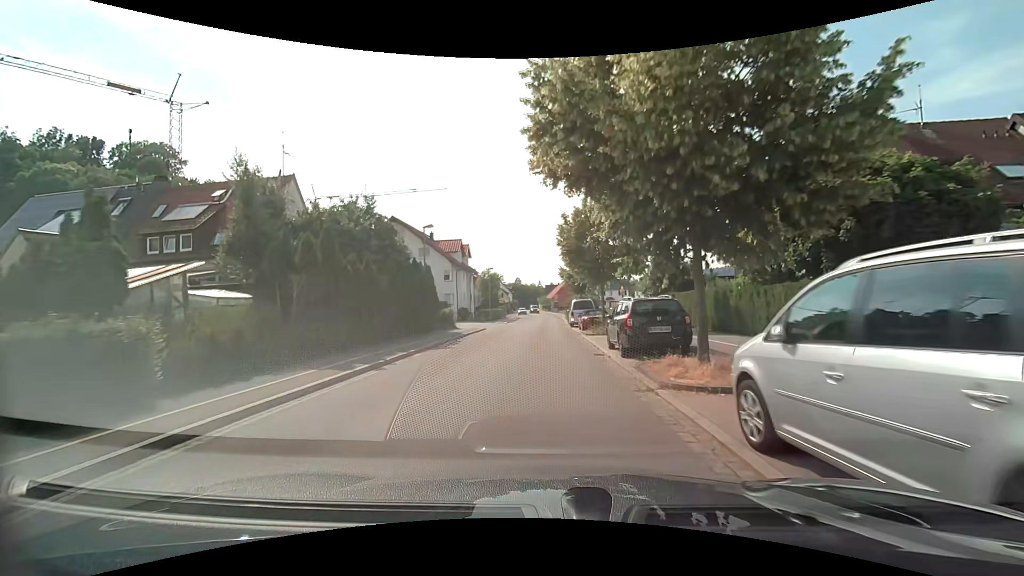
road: tertiary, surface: asphalt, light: Day
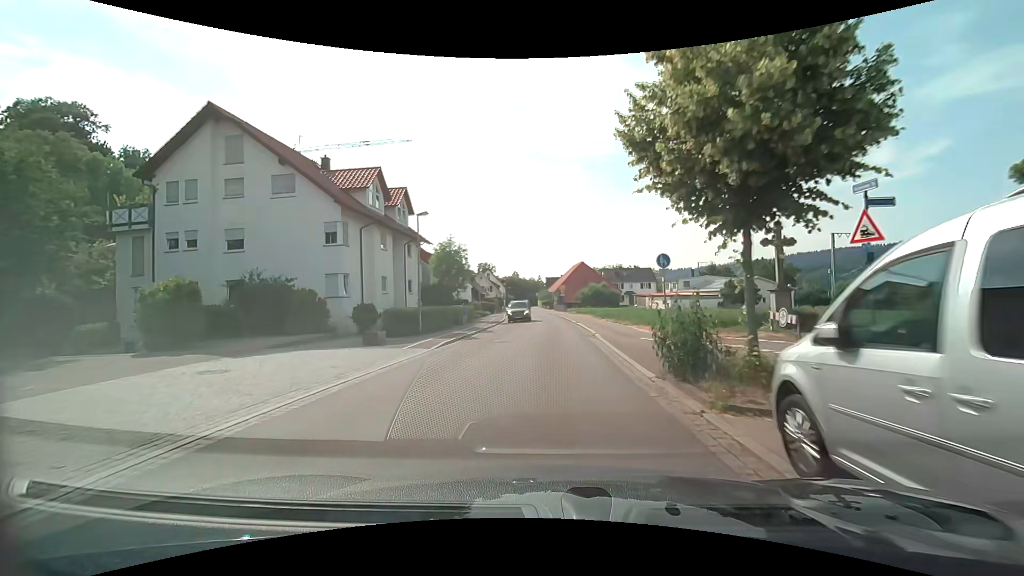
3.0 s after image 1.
(-0.4, +33.0) m; -1°
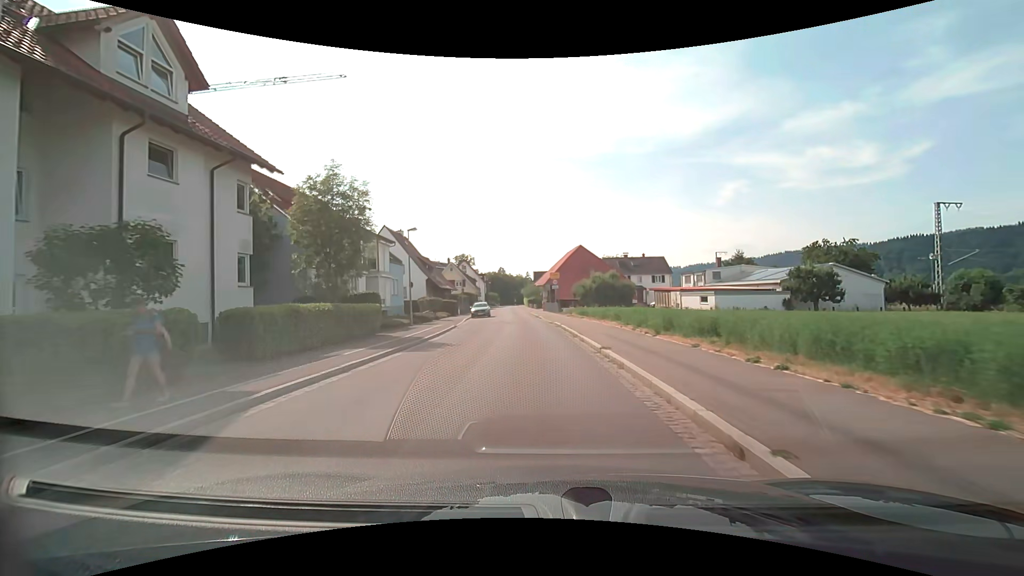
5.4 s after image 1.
(+0.6, +24.0) m; +2°
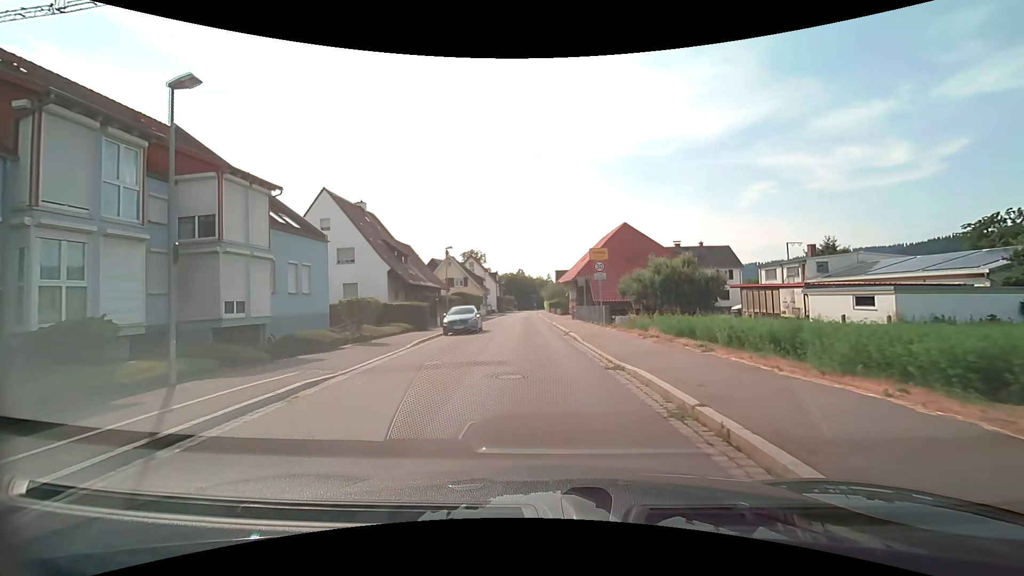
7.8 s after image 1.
(-0.5, +21.6) m; -2°
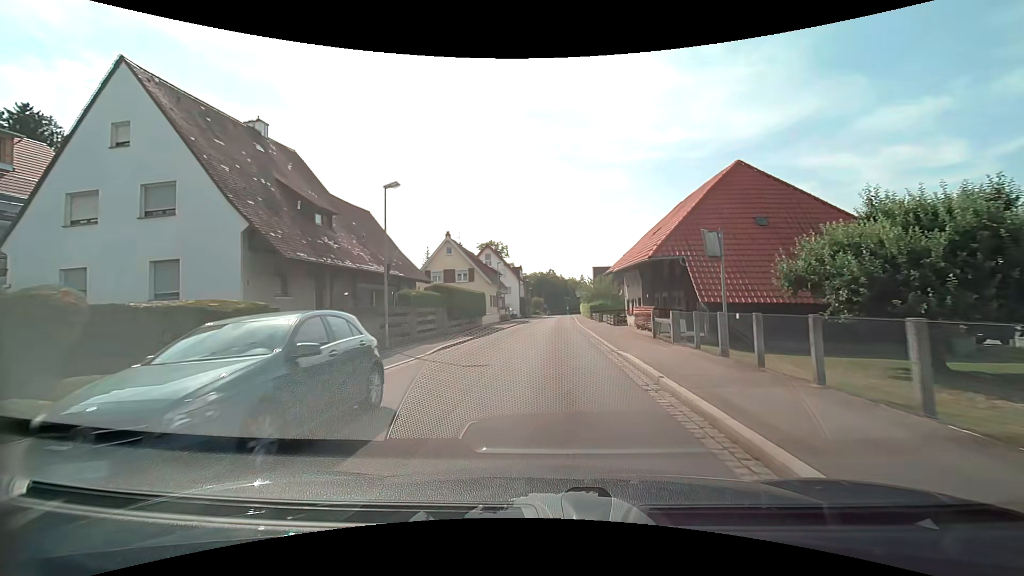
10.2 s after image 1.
(-0.6, +21.6) m; -3°
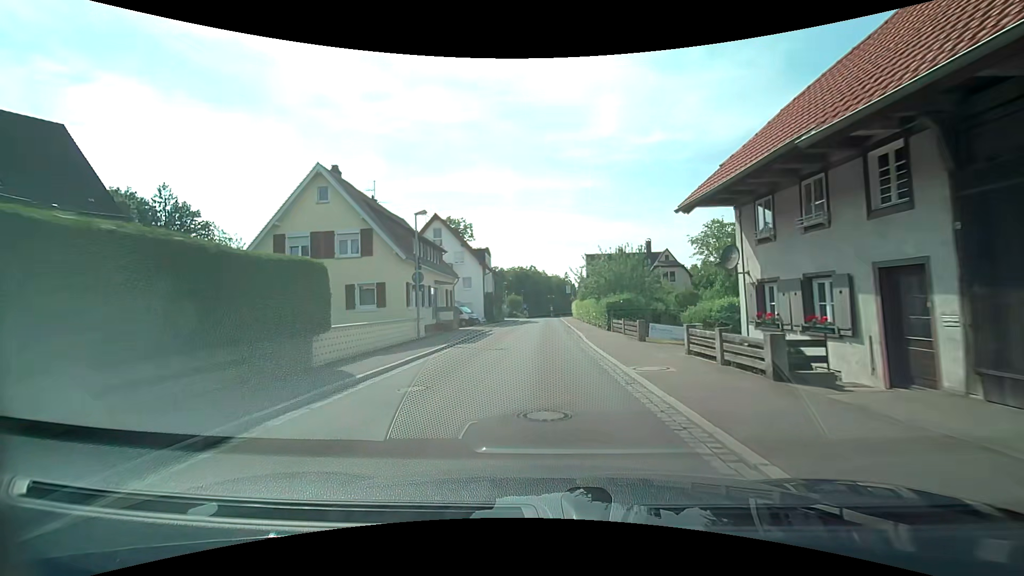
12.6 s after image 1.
(+0.4, +26.2) m; +2°
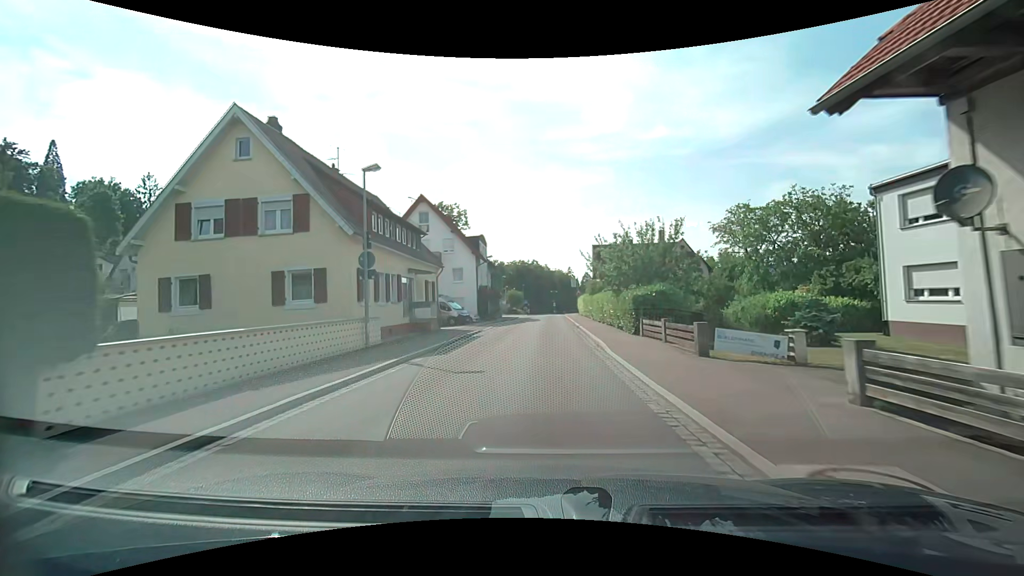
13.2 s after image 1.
(0.0, +7.1) m; 0°
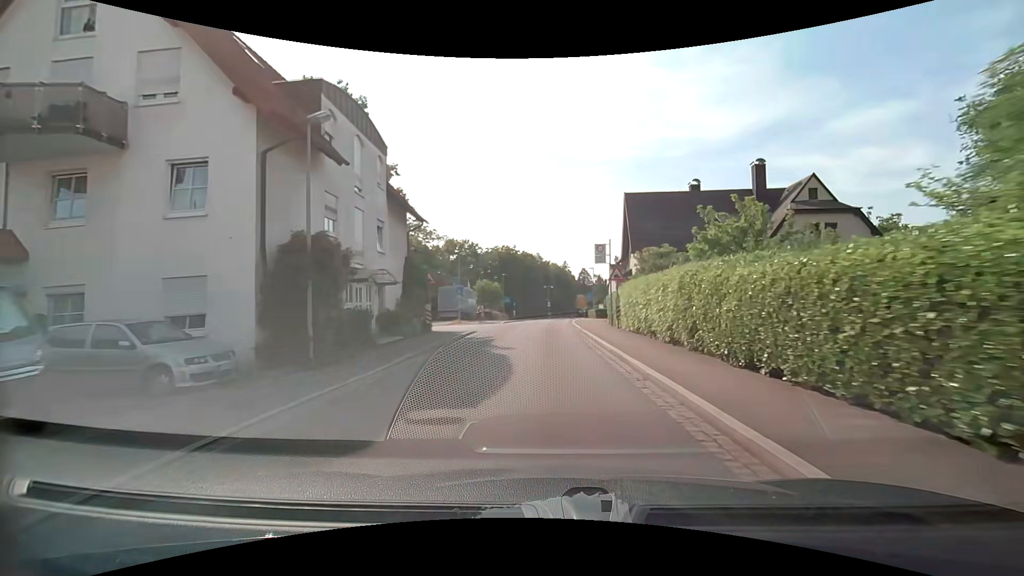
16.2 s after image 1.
(+0.2, +34.7) m; +1°
